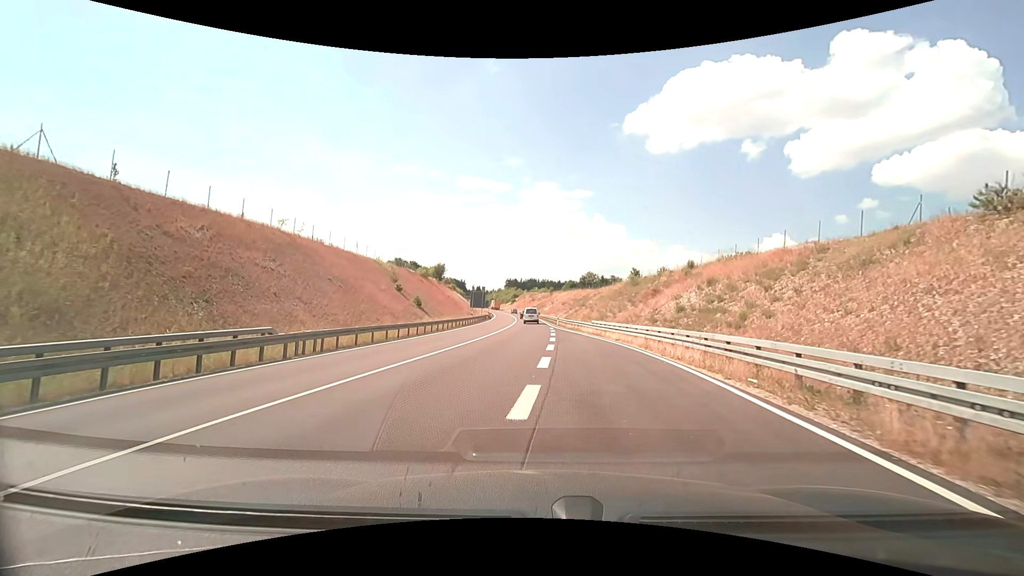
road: trunk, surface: asphalt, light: Day
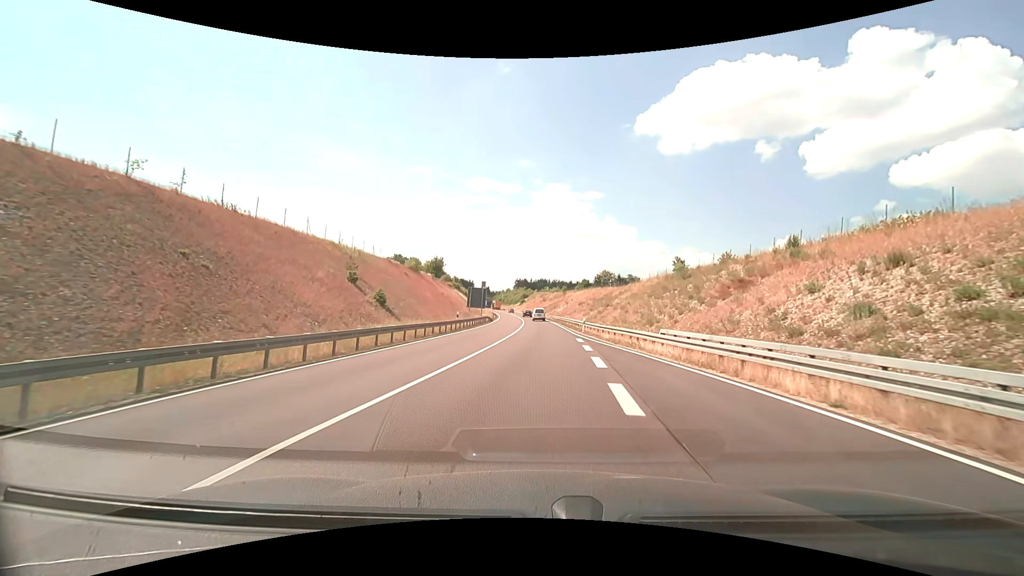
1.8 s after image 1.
(-0.4, +18.1) m; -1°
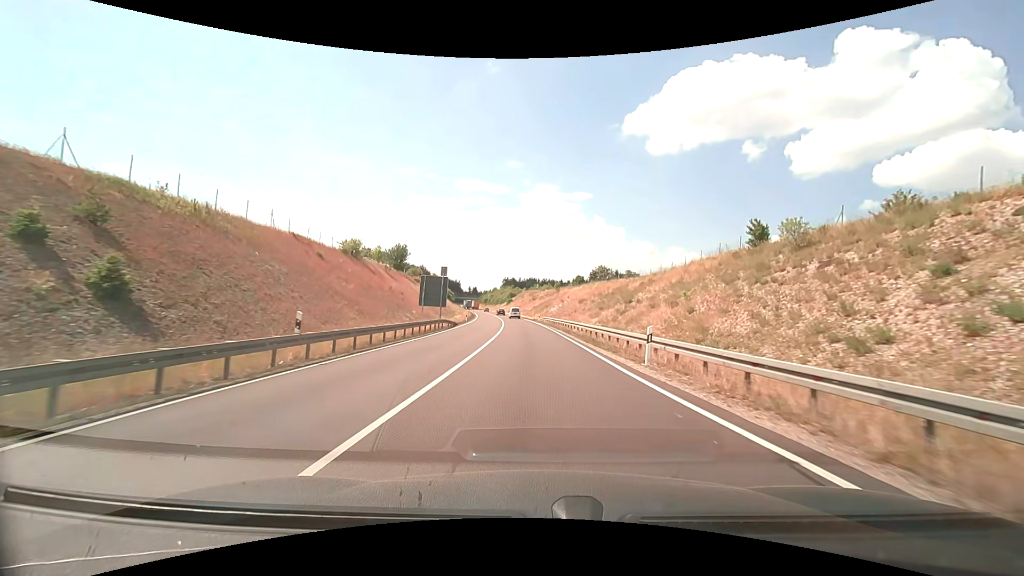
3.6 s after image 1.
(+0.3, +24.6) m; +1°
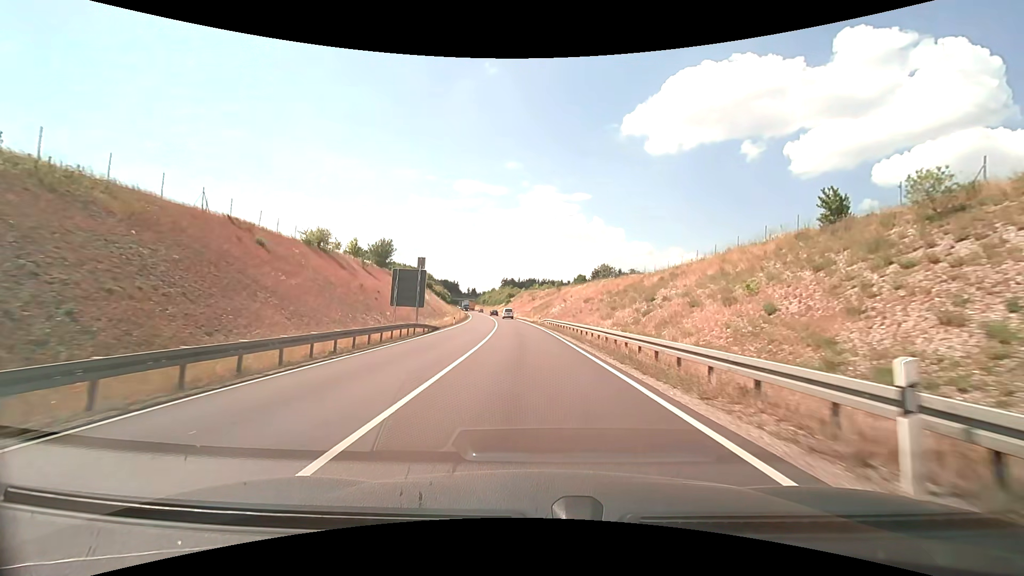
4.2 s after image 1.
(0.0, +9.4) m; 0°
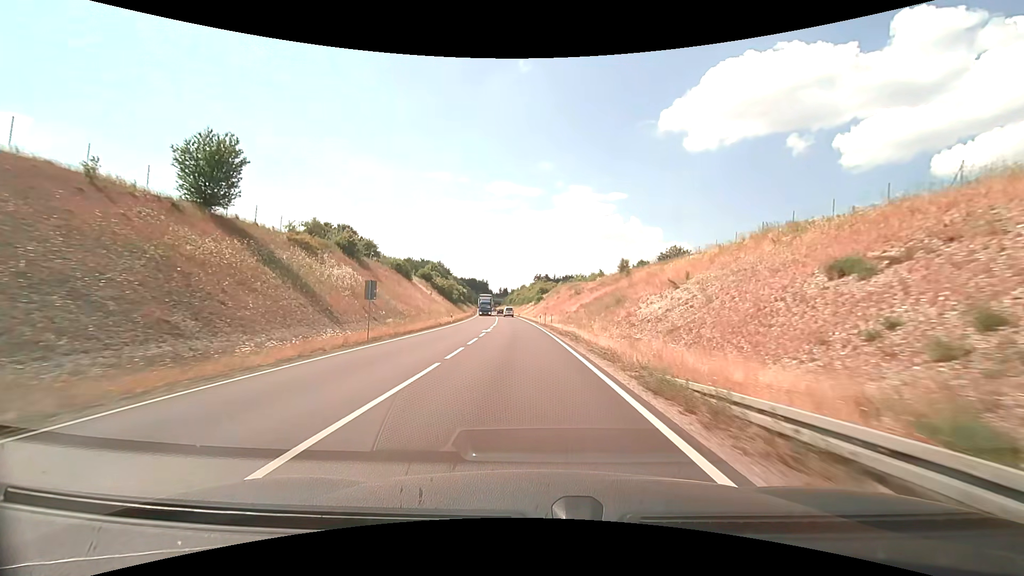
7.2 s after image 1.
(-1.7, +53.5) m; -4°
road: primary
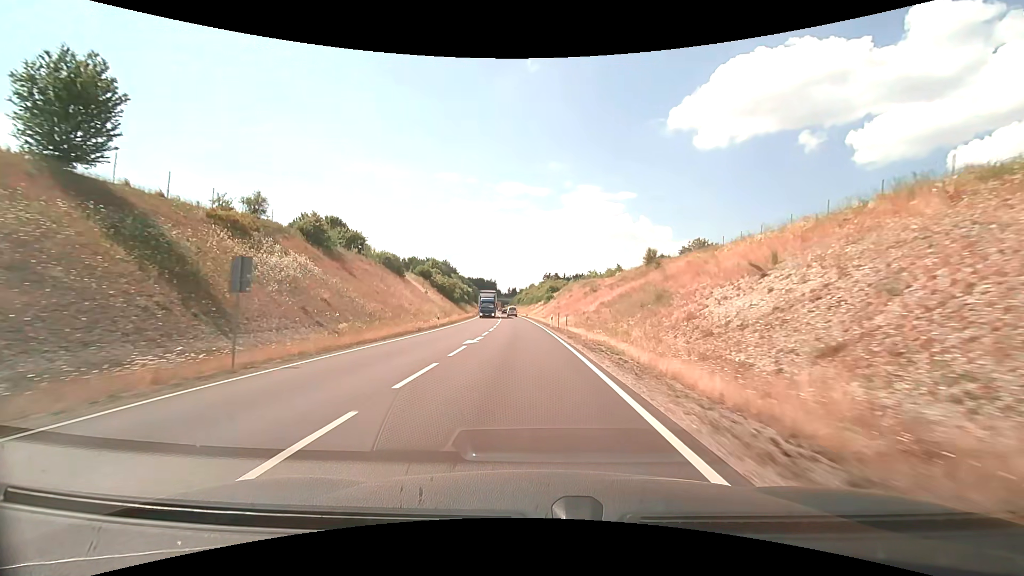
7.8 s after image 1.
(-0.1, +11.6) m; -1°
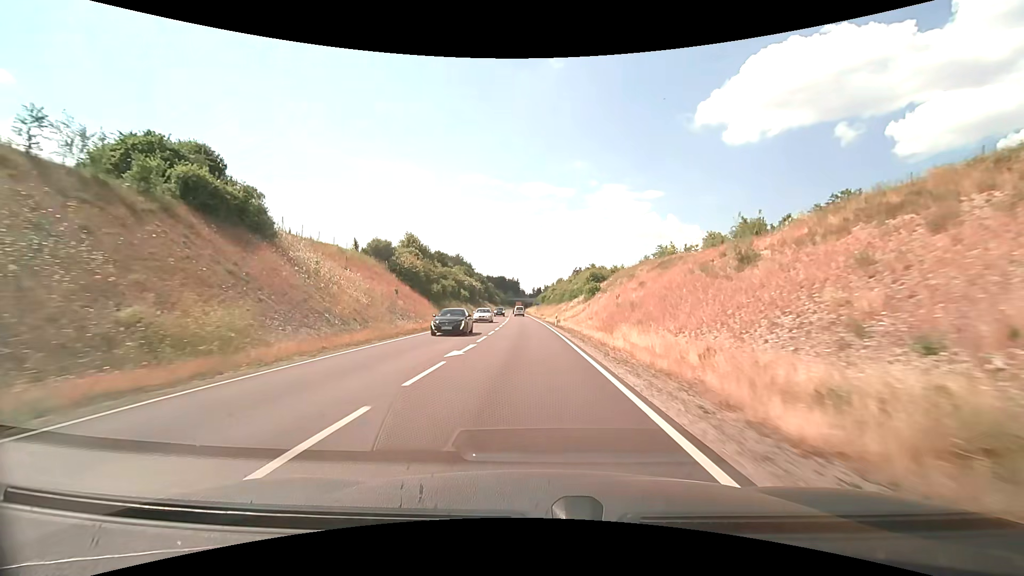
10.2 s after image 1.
(-1.4, +48.3) m; -3°
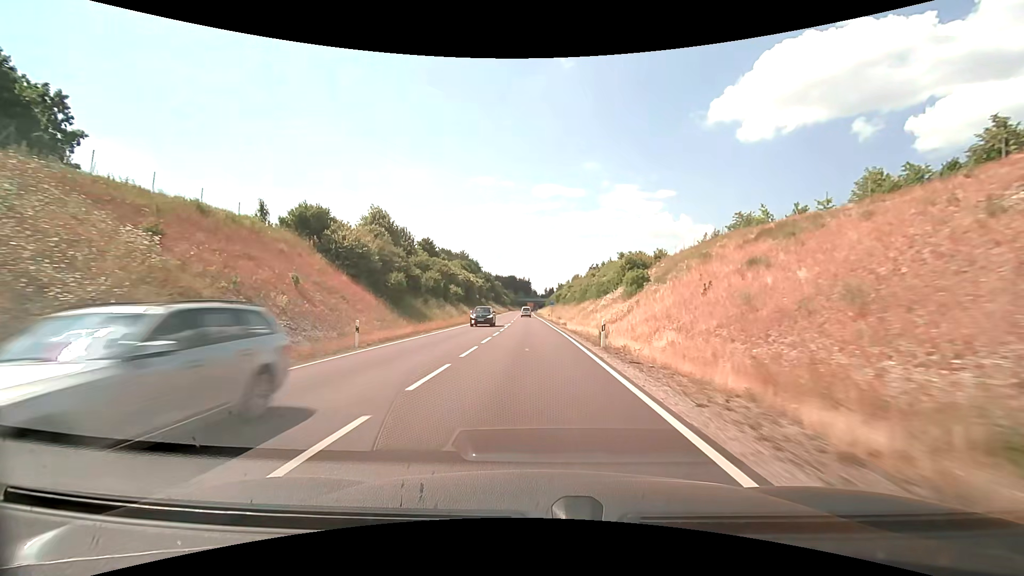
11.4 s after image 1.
(-0.3, +24.7) m; -1°
(0, +10) (0, +20) (0, +30) (0, +40) (-1, +50) (-1, +60) (-1, +70) (-1, +80) (-2, +90) (-2, +100) m
